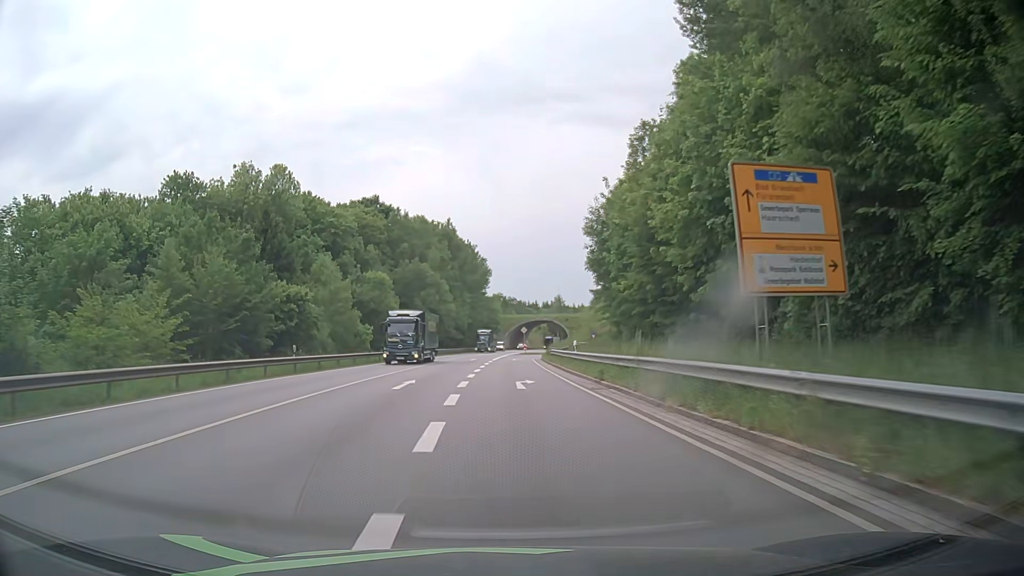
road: primary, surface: asphalt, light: Day
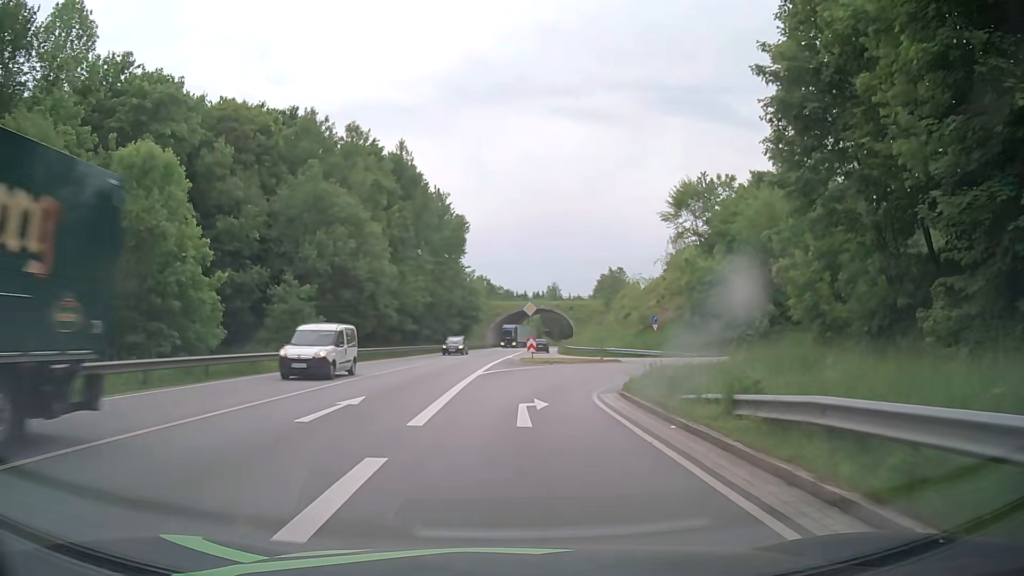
(+0.1, +45.1) m; +1°
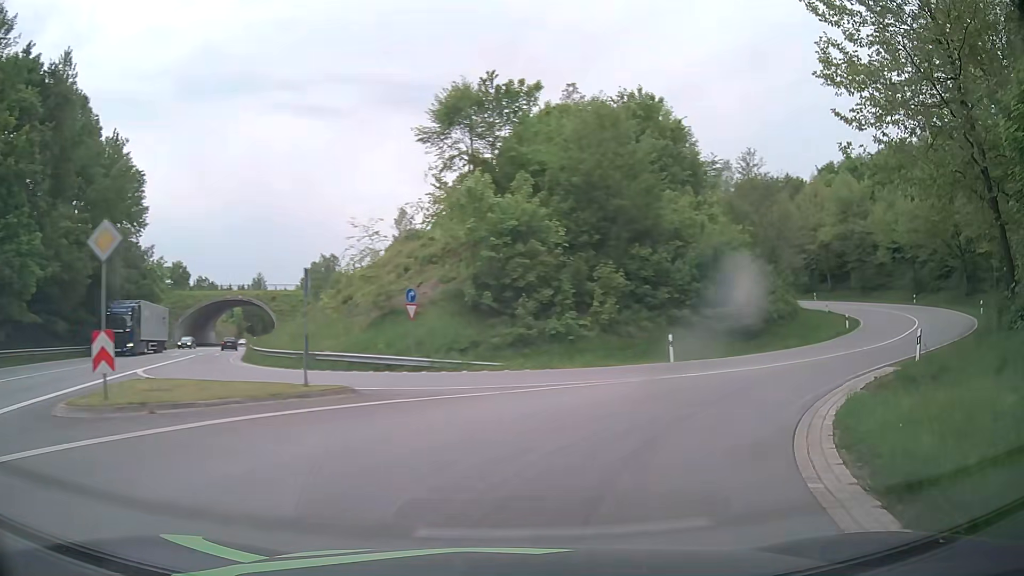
(+2.6, +24.2) m; +24°
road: primary_link
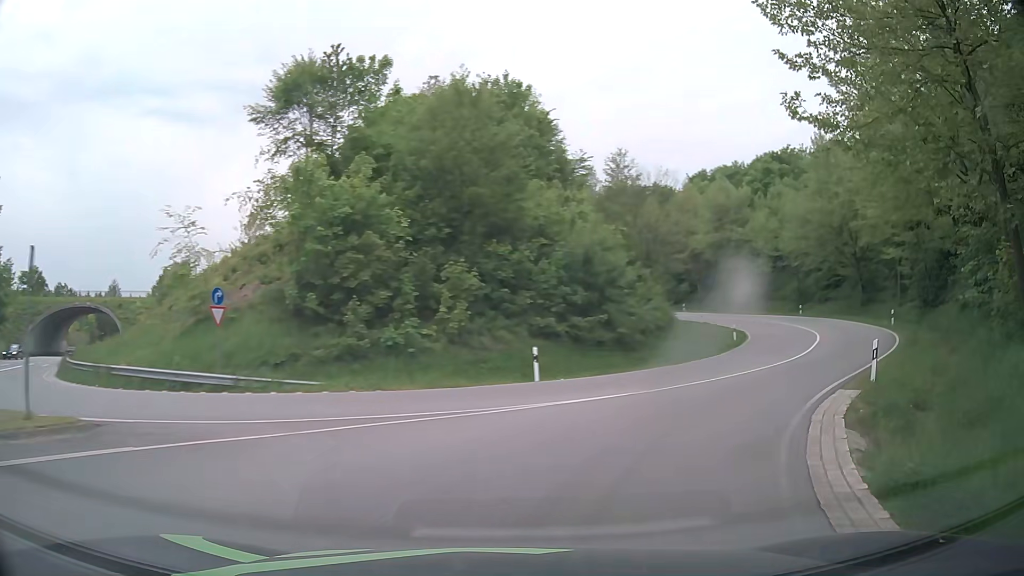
(+0.5, +5.2) m; +12°
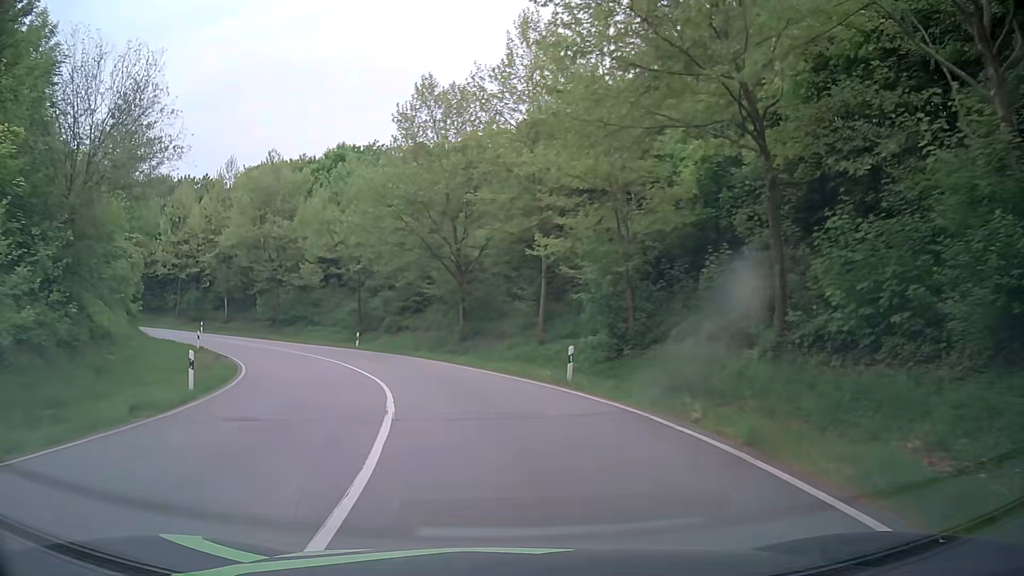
(+9.5, +21.5) m; +38°
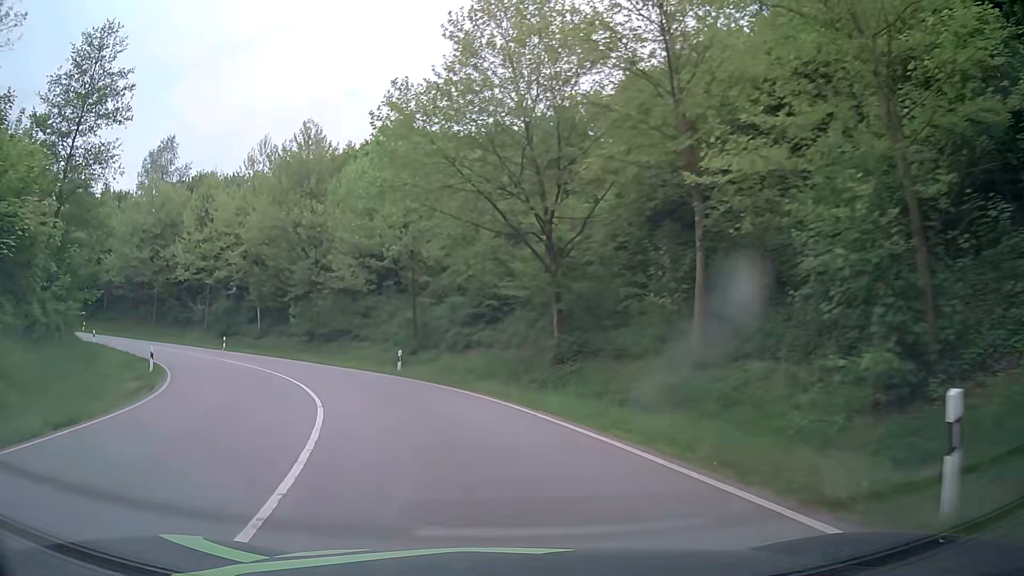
(-0.5, +14.4) m; -6°
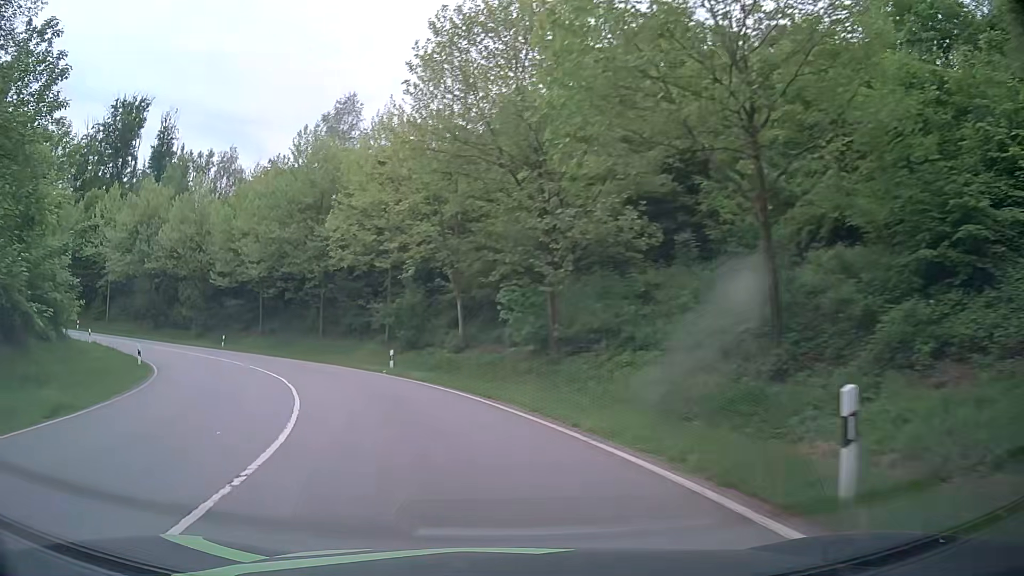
(-4.7, +22.6) m; -24°
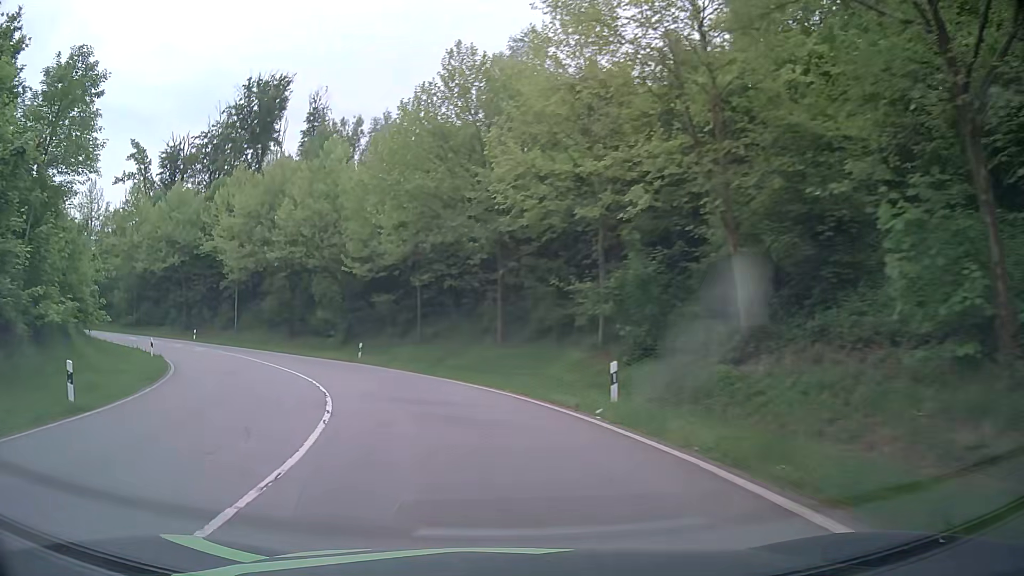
(-2.6, +15.9) m; -18°
(-1, +10) (-3, +20) (-8, +29) (-13, +37) (-20, +44) (-28, +50) (-37, +55) (-46, +58) (-56, +59) (-66, +59) m
